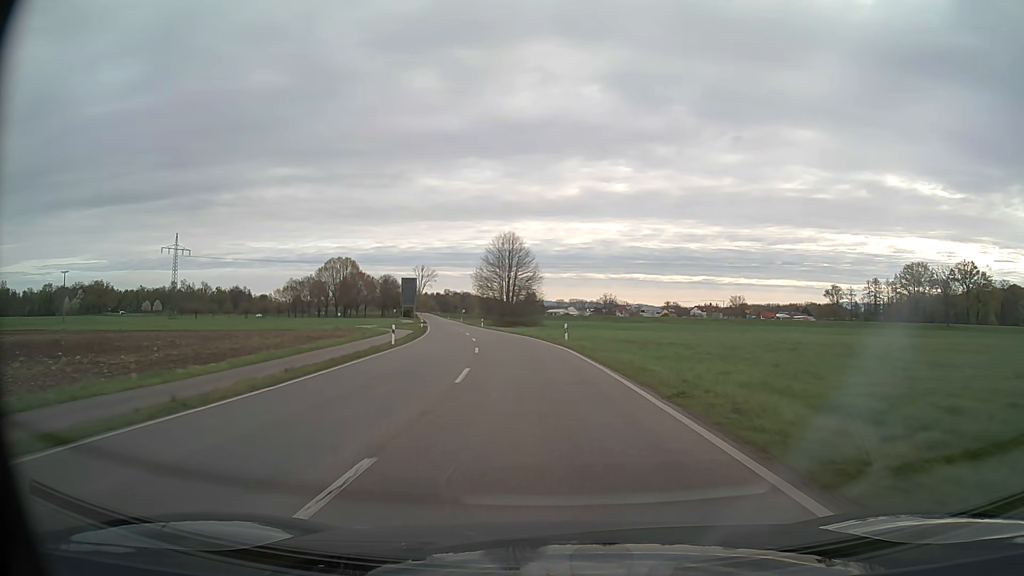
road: secondary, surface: asphalt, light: Day
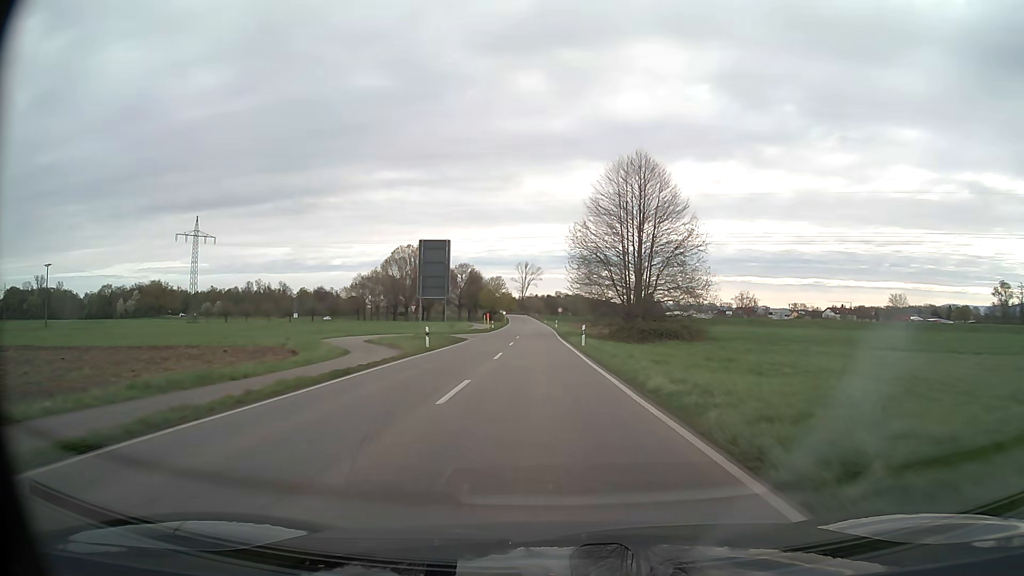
(-4.6, +51.9) m; -9°
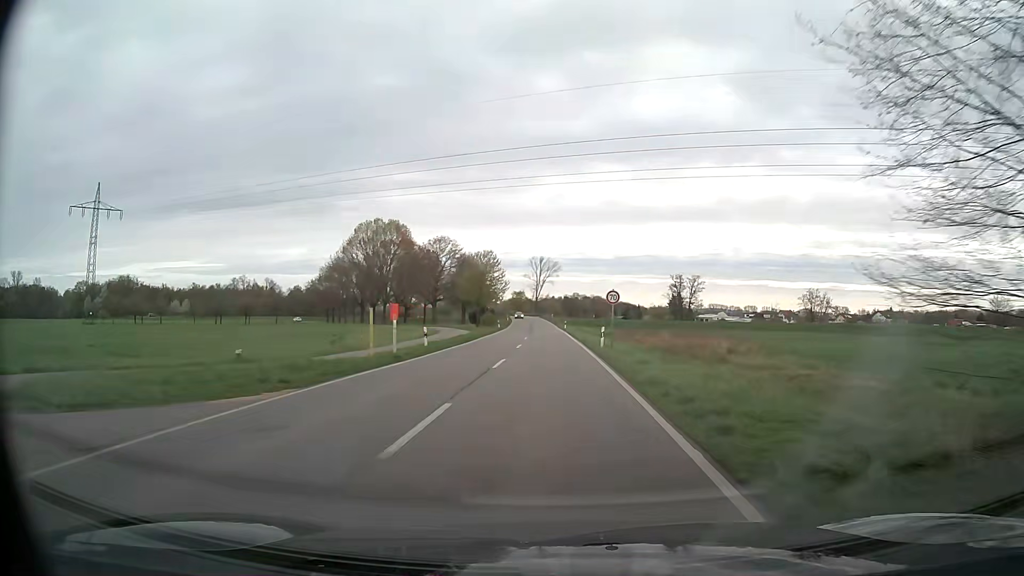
(-1.1, +52.4) m; -2°
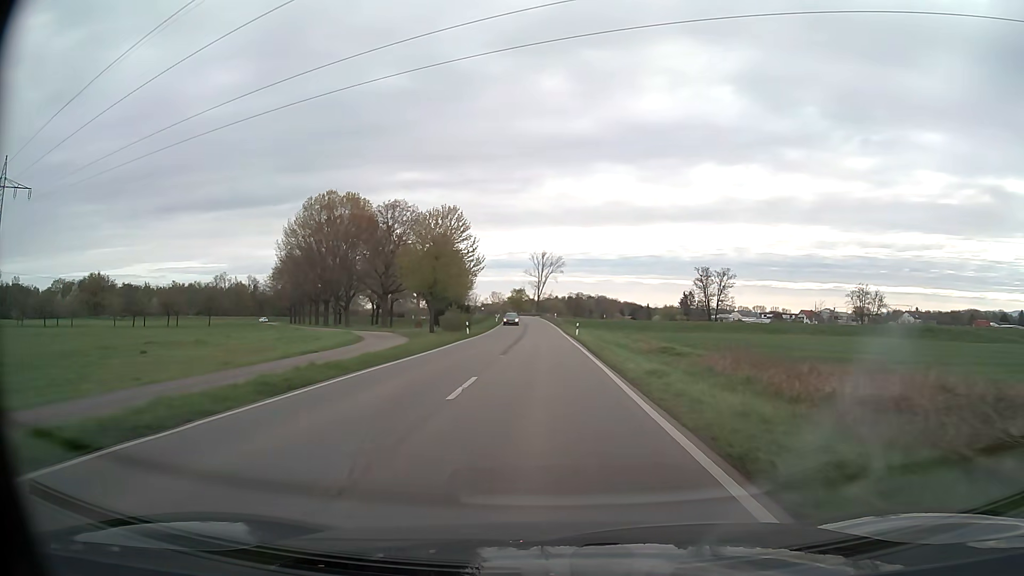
(0.0, +31.5) m; 0°
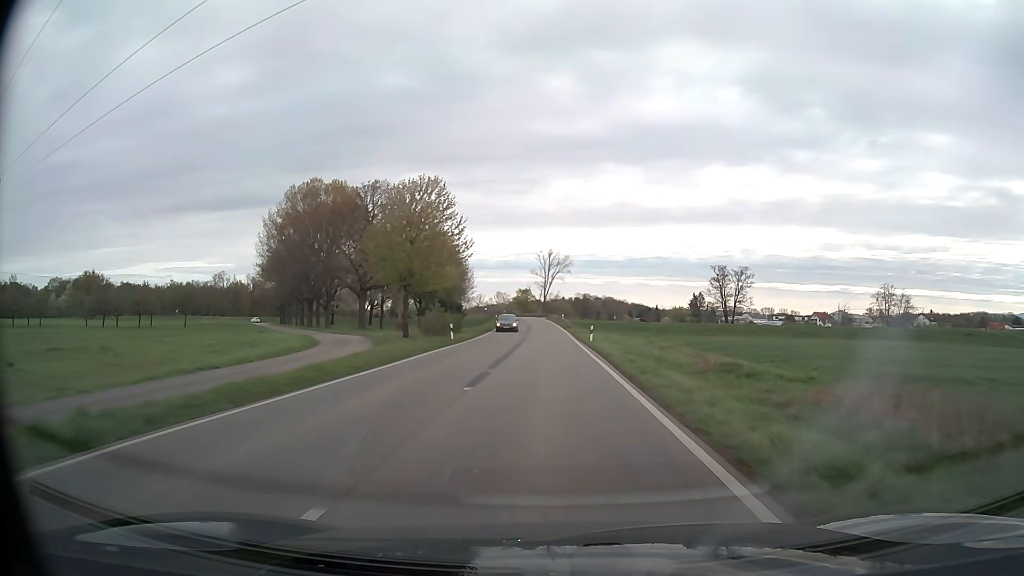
(0.0, +10.5) m; -1°
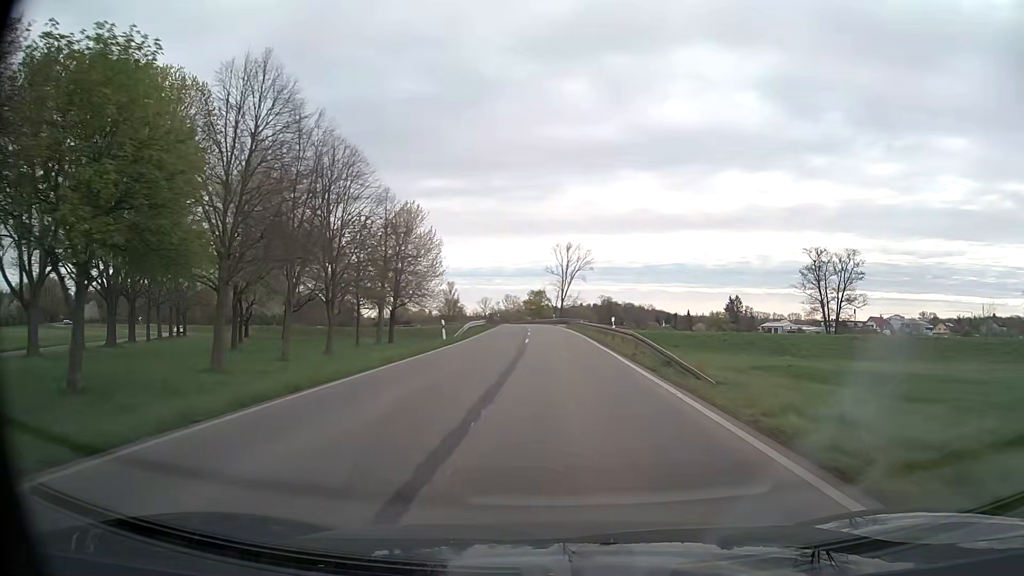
(-0.8, +52.3) m; -1°
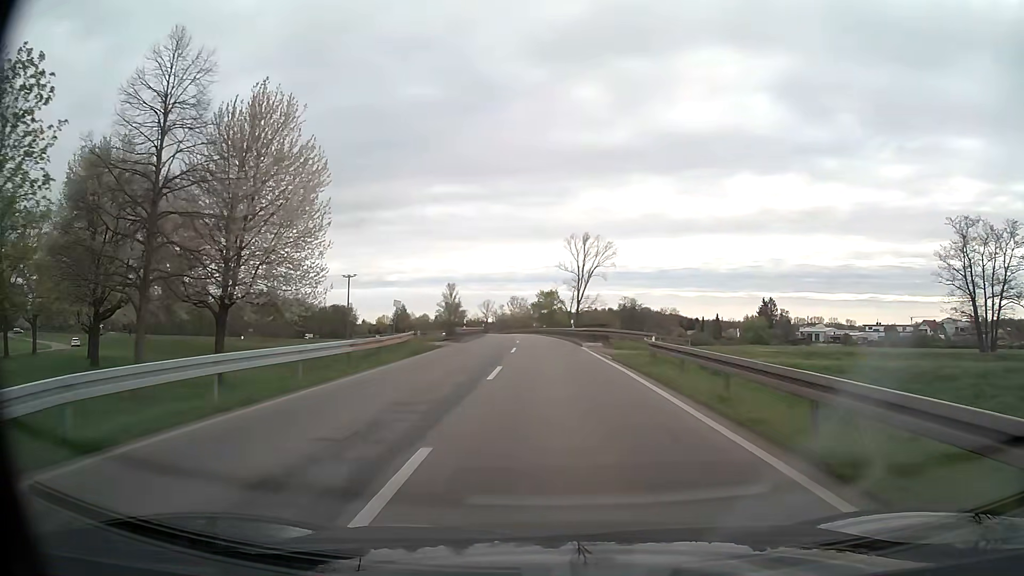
(-0.2, +41.6) m; -1°
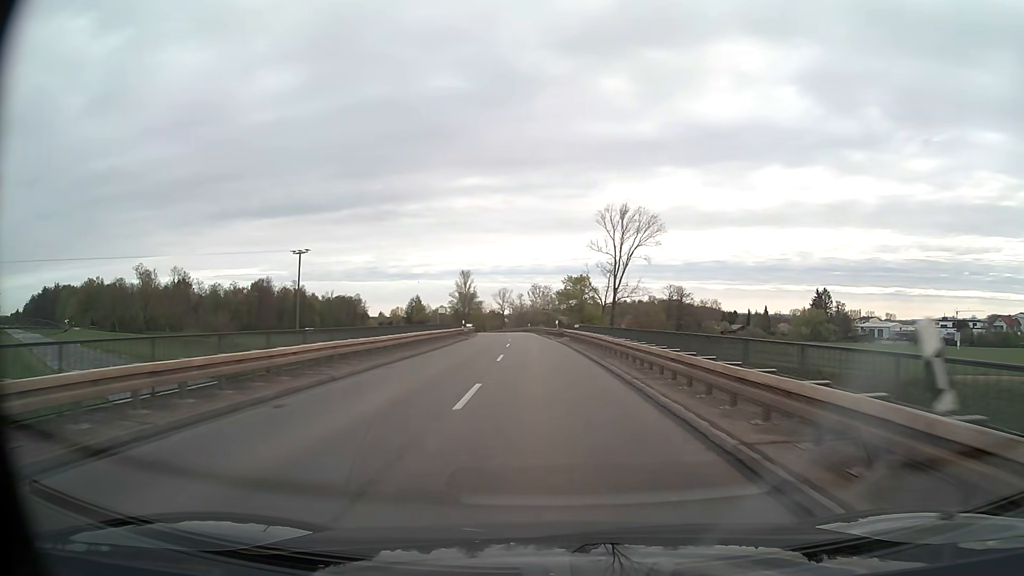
(-0.8, +41.0) m; -2°
(0, +10) (0, +20) (-1, +30) (-1, +40) (-2, +50) (-3, +60) (-3, +70) (-4, +80) (-5, +90) (-6, +100) m
